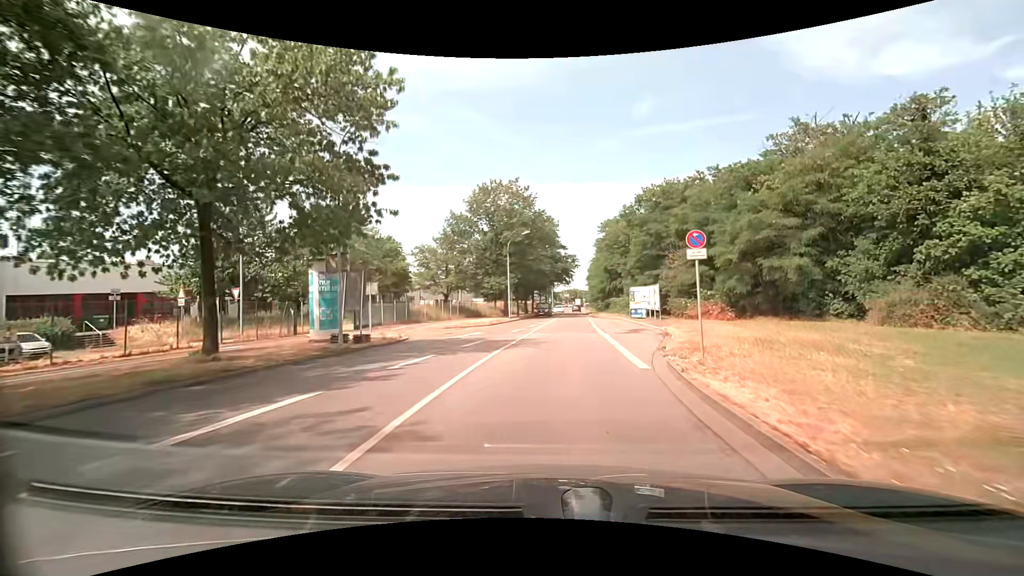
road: secondary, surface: asphalt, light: Day
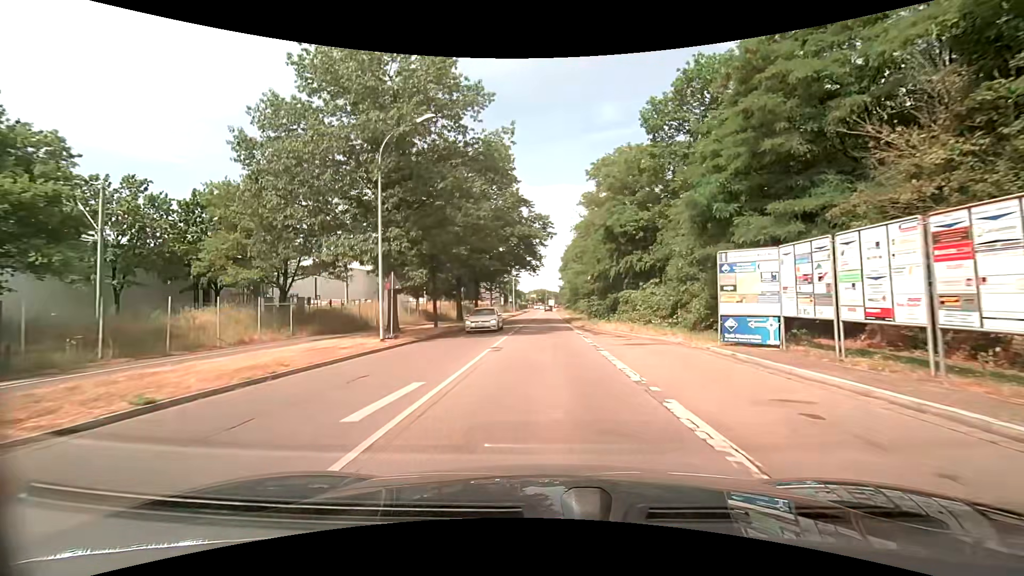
(+1.5, +33.3) m; +4°
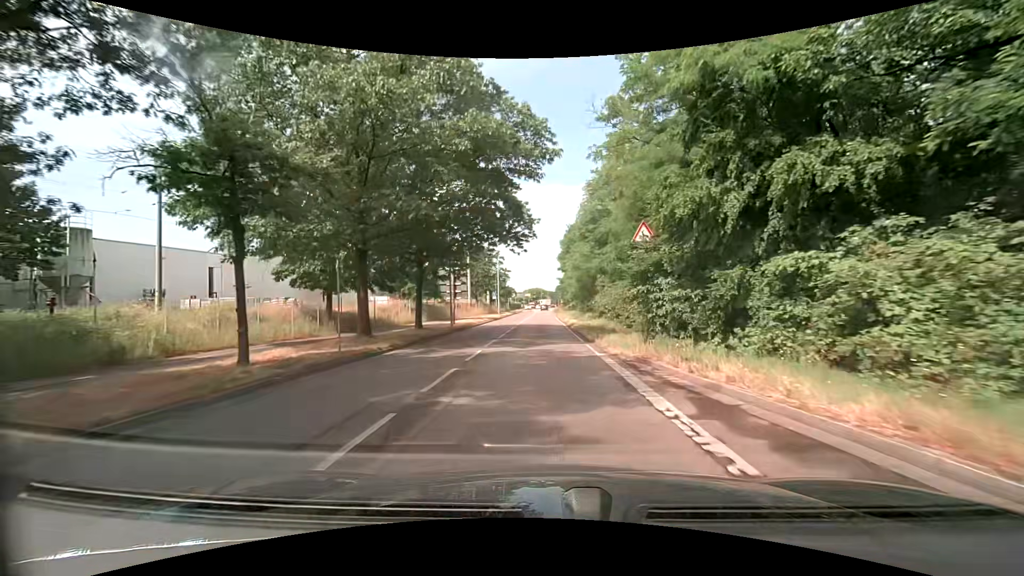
(0.0, +21.3) m; 0°
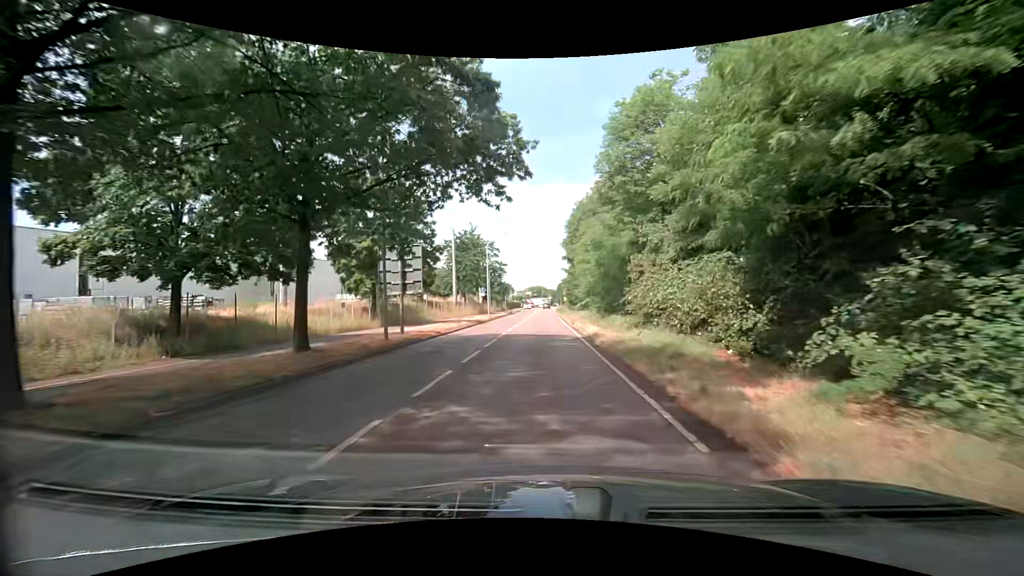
(+0.1, +14.0) m; +1°
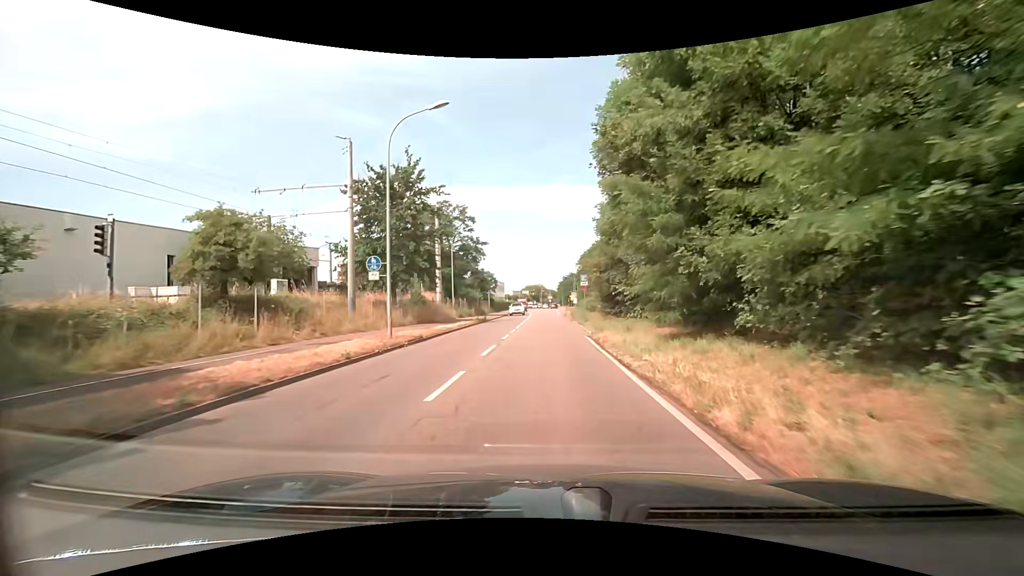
(-0.6, +35.4) m; -1°
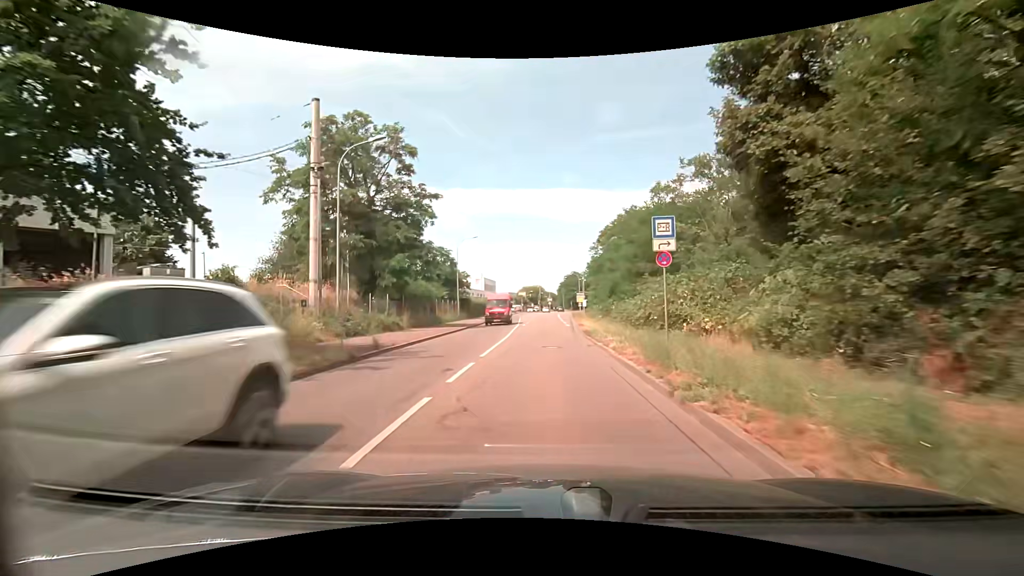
(+0.2, +28.5) m; +1°
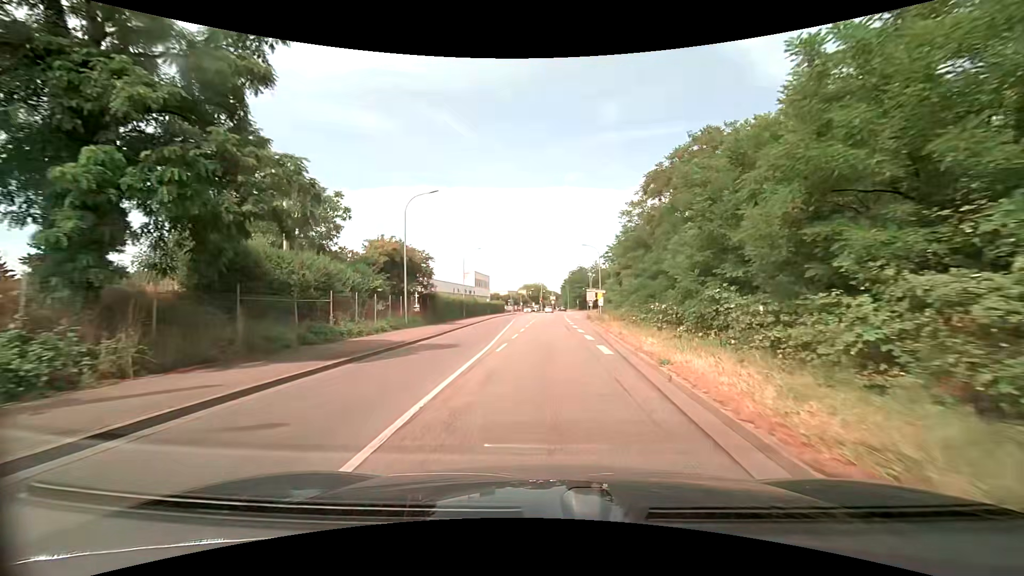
(0.0, +21.4) m; 0°
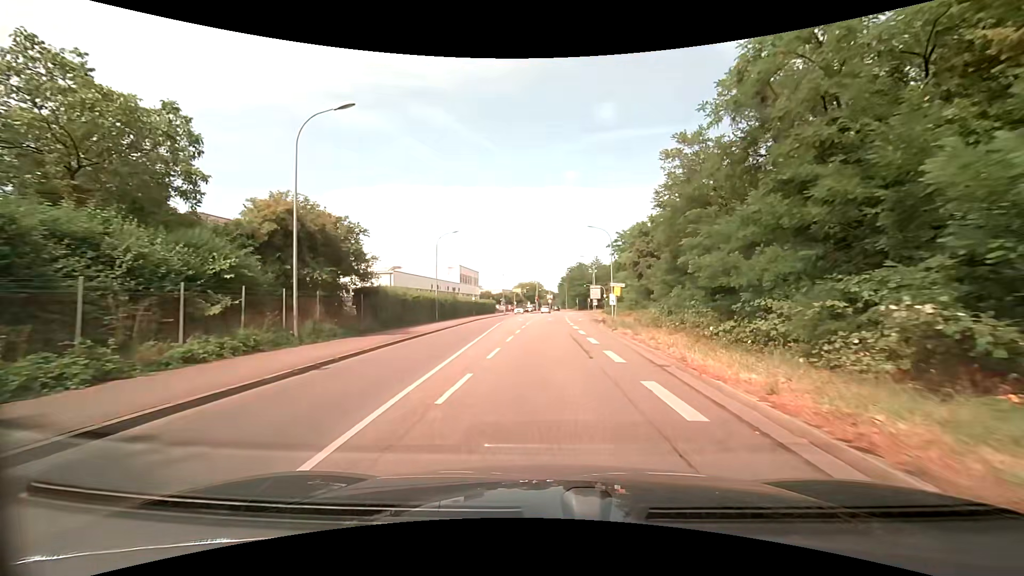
(+0.1, +14.3) m; 0°
(0, +10) (0, +20) (0, +30) (0, +40) (+1, +50) (+1, +60) (+2, +70) (+2, +80) (+3, +90) (+4, +100) m
